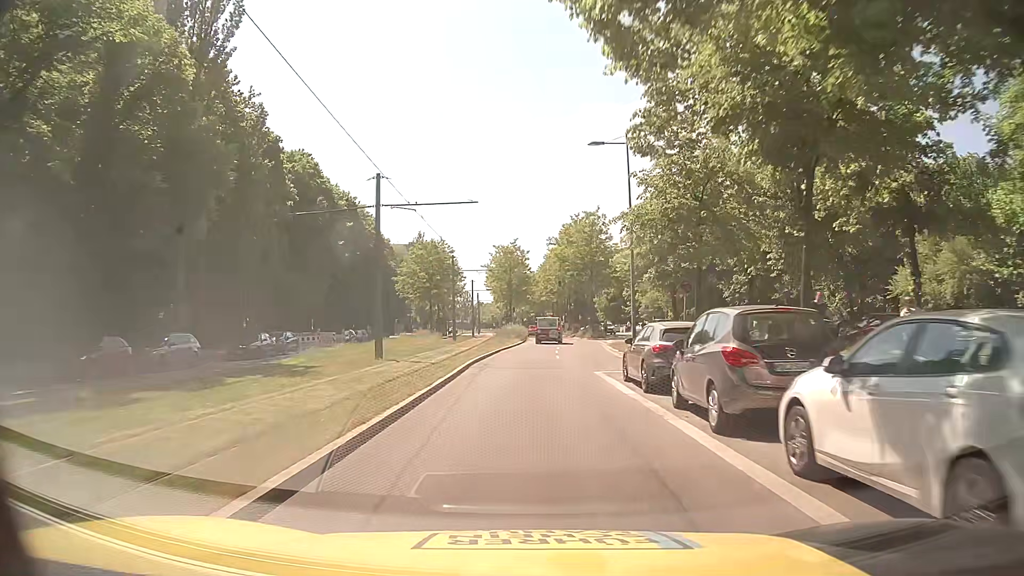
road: secondary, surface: asphalt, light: Day
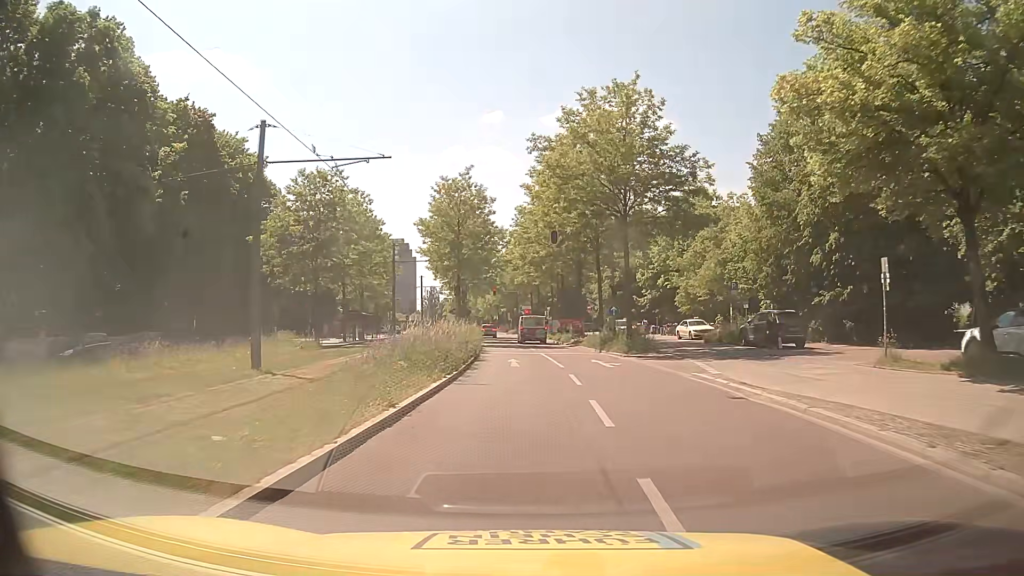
(+0.9, +37.0) m; +3°
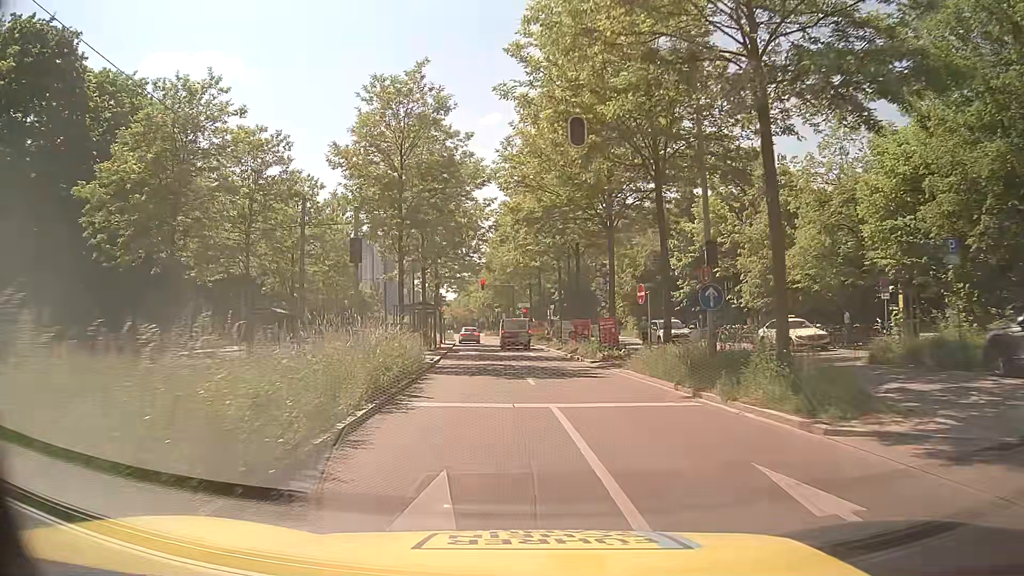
(0.0, +19.4) m; -1°
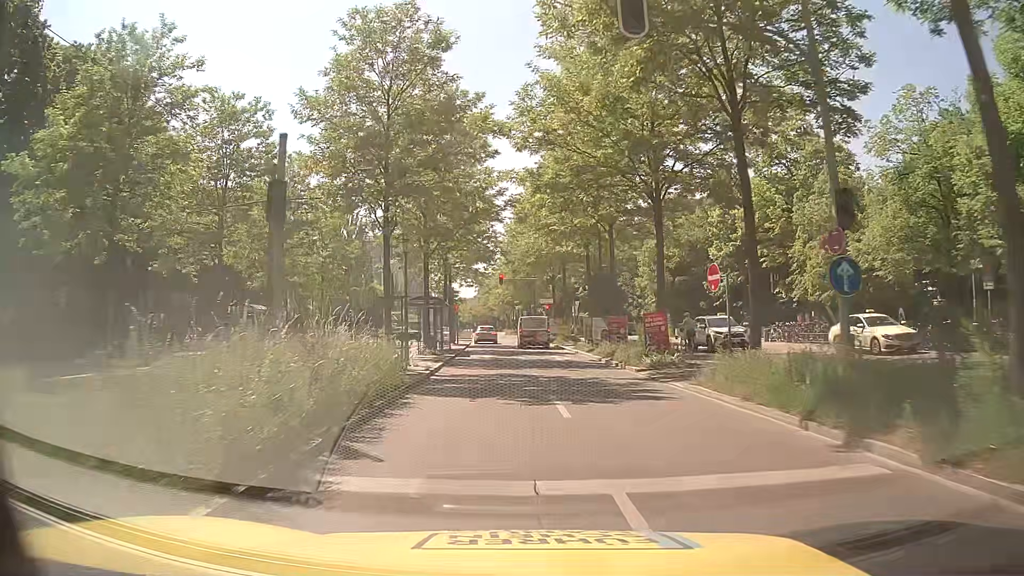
(-0.1, +6.0) m; -1°
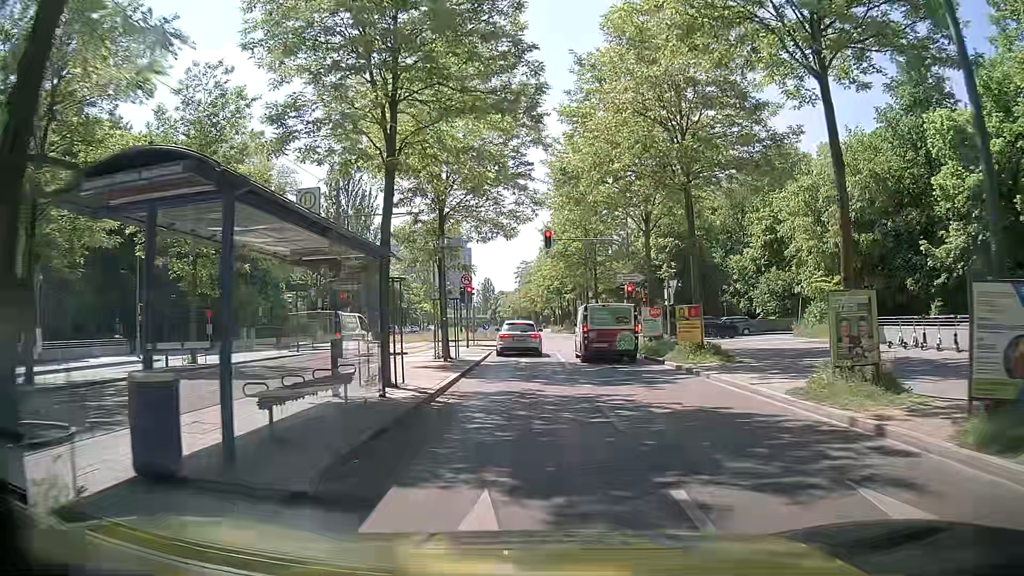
(-1.4, +26.0) m; -4°
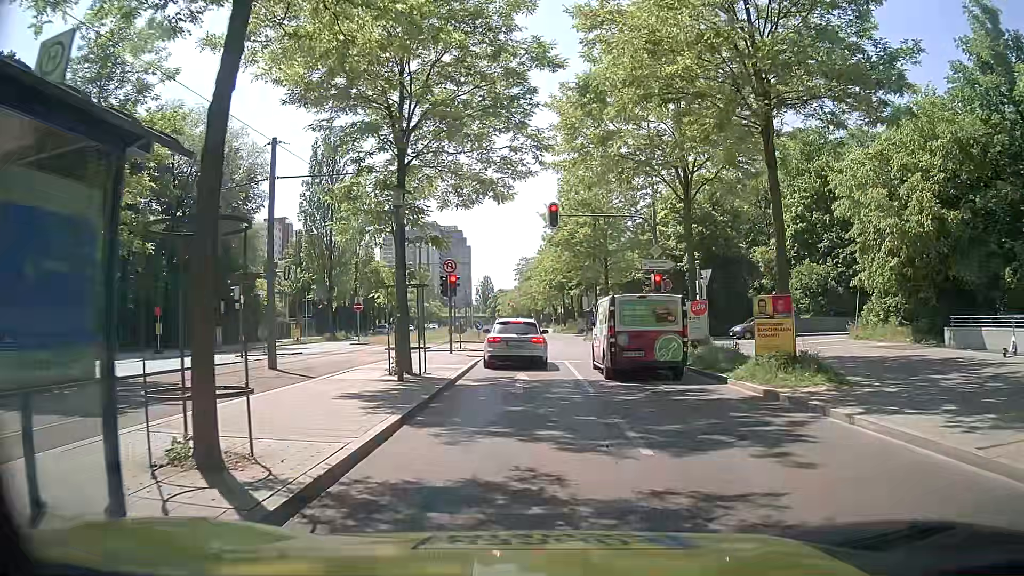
(0.0, +7.3) m; -1°
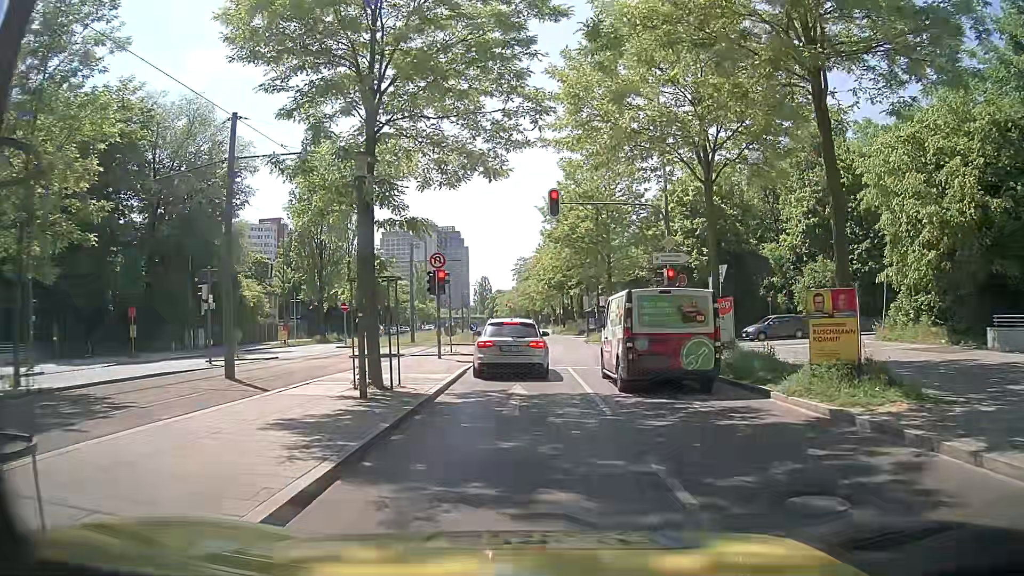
(+0.1, +2.9) m; +2°
